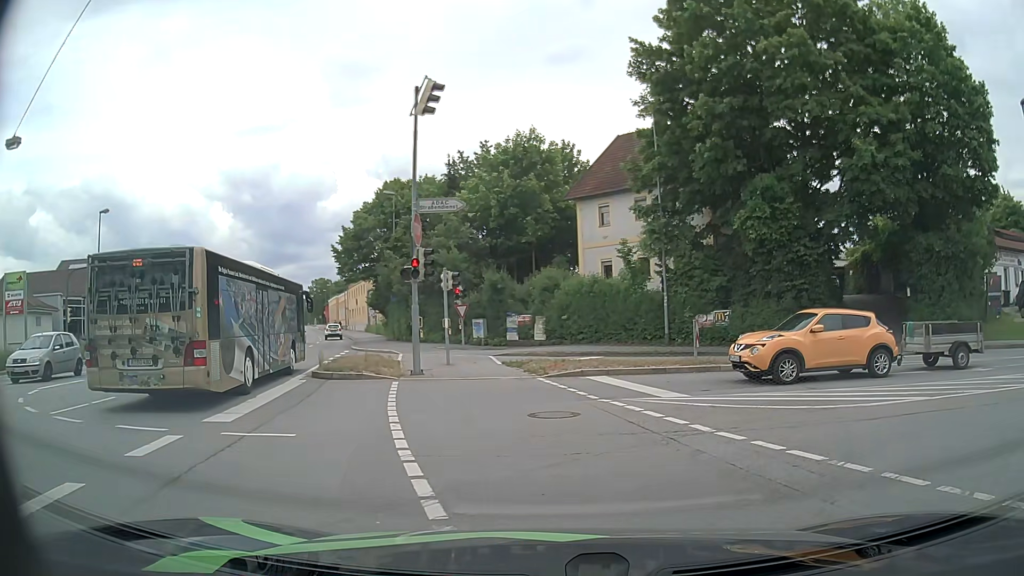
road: primary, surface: asphalt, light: Day
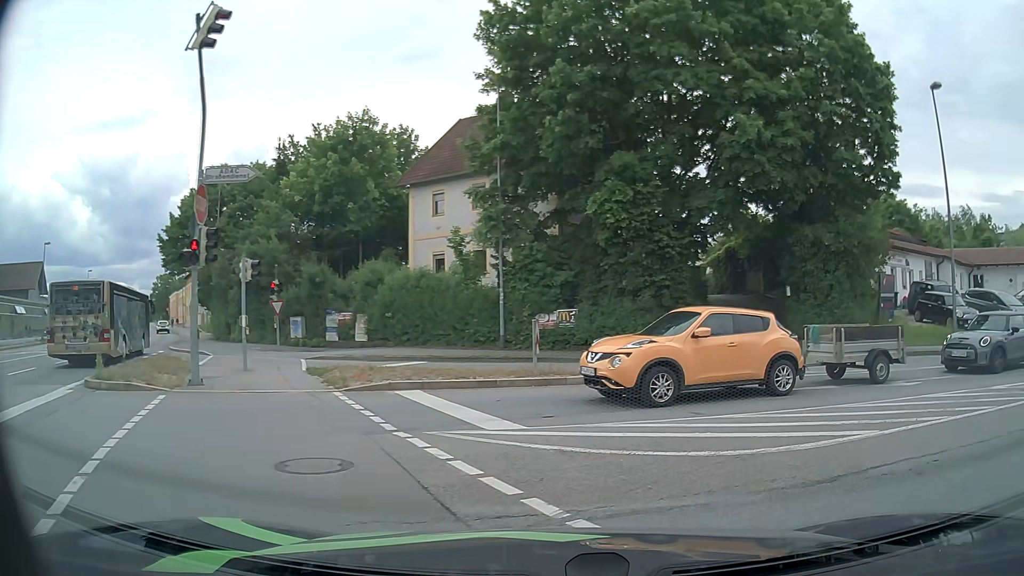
(+0.5, +3.7) m; +15°
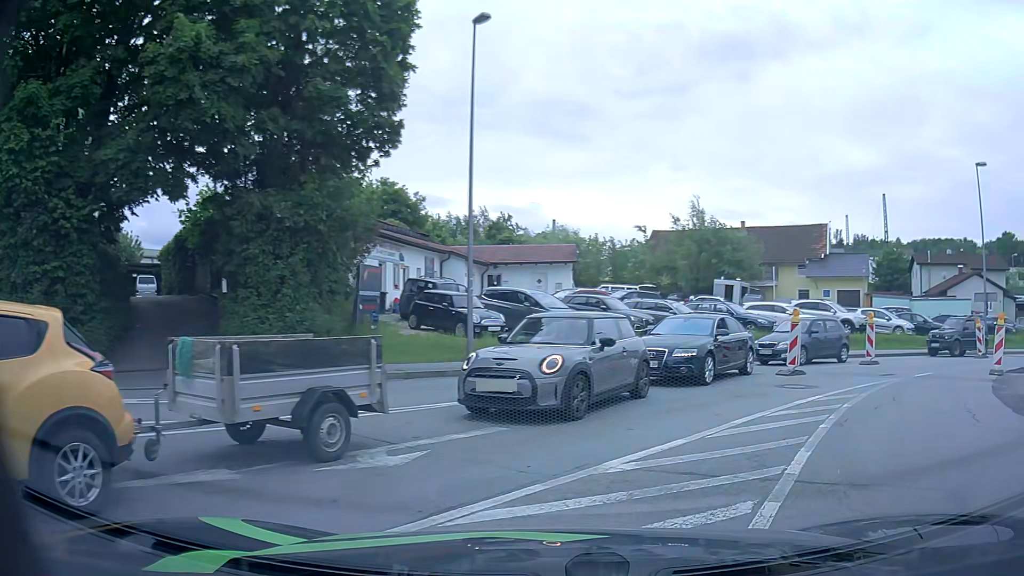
(+2.7, +7.1) m; +43°
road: tertiary
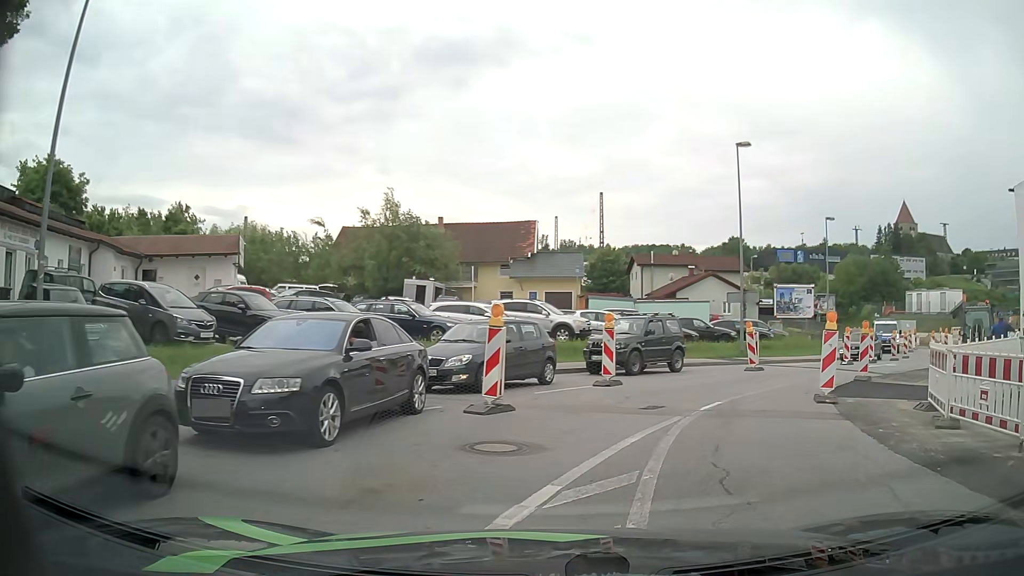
(+1.5, +6.4) m; +24°
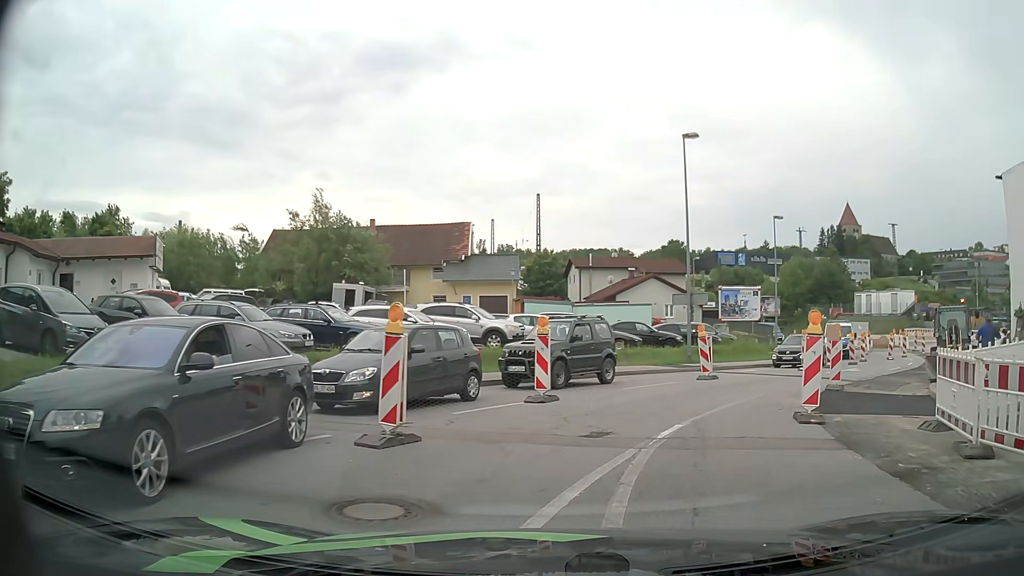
(+0.2, +2.3) m; +6°
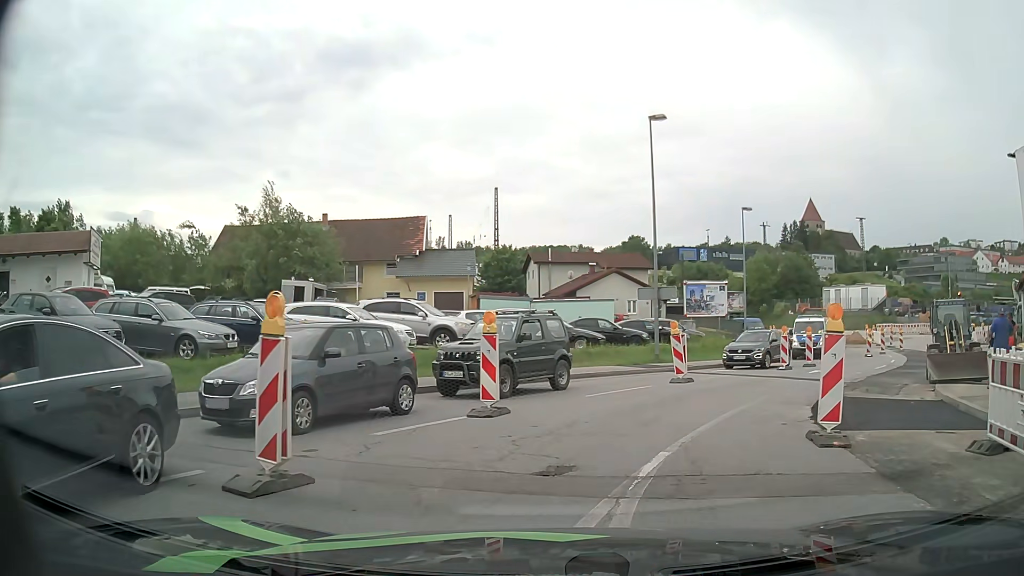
(+0.1, +2.3) m; +2°
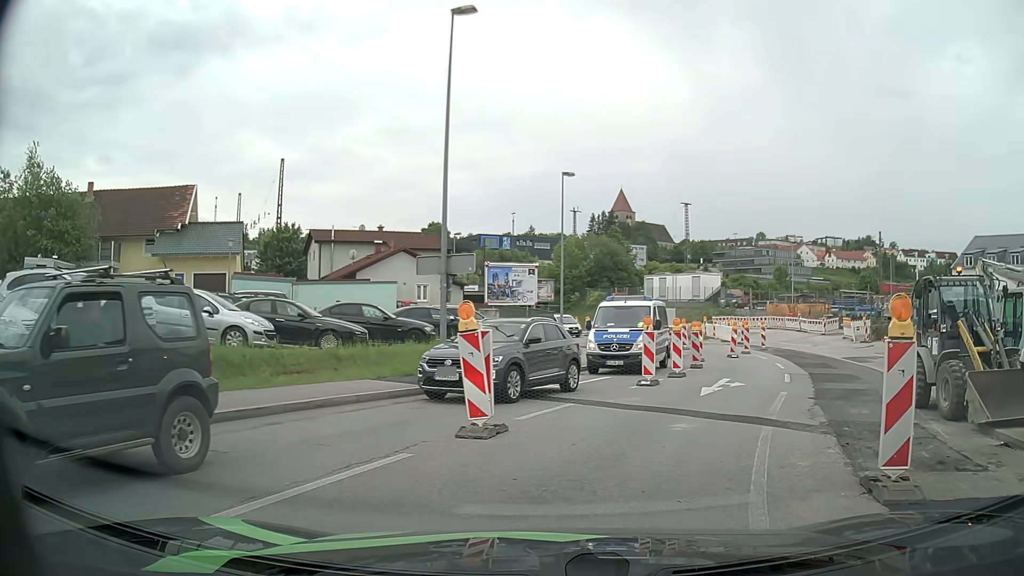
(+1.6, +9.5) m; +18°
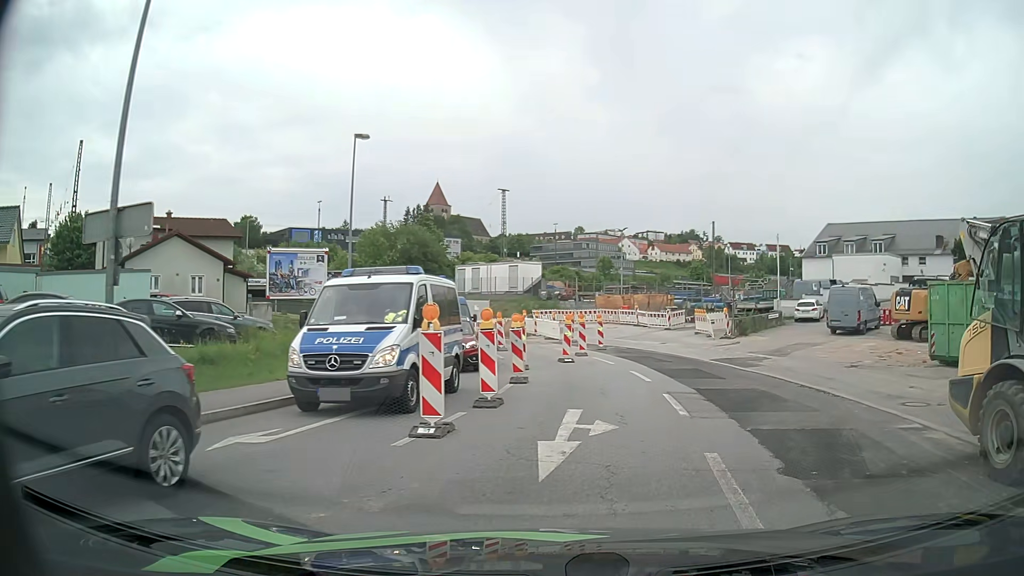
(+1.1, +7.6) m; +16°
